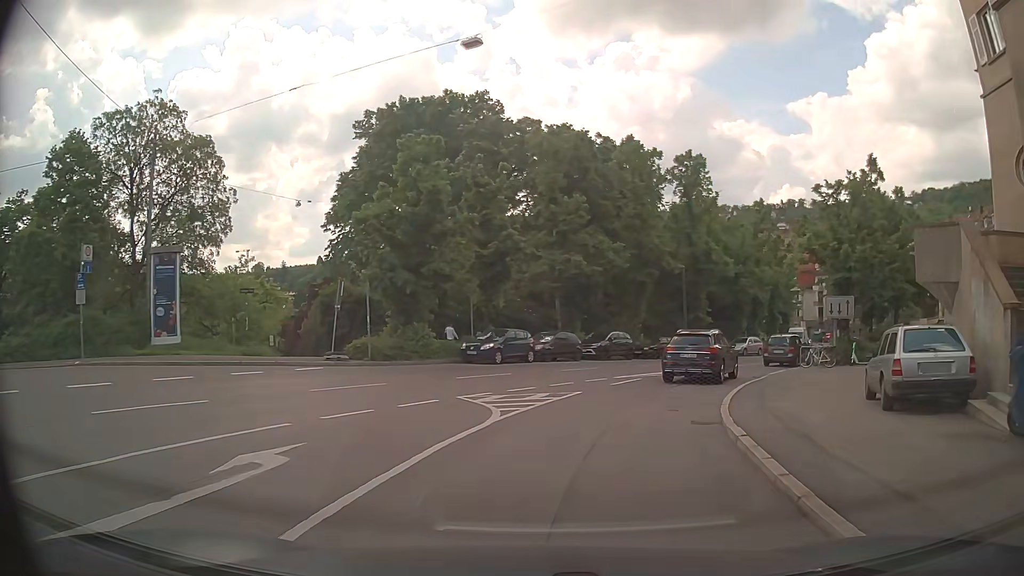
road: secondary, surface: asphalt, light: Day
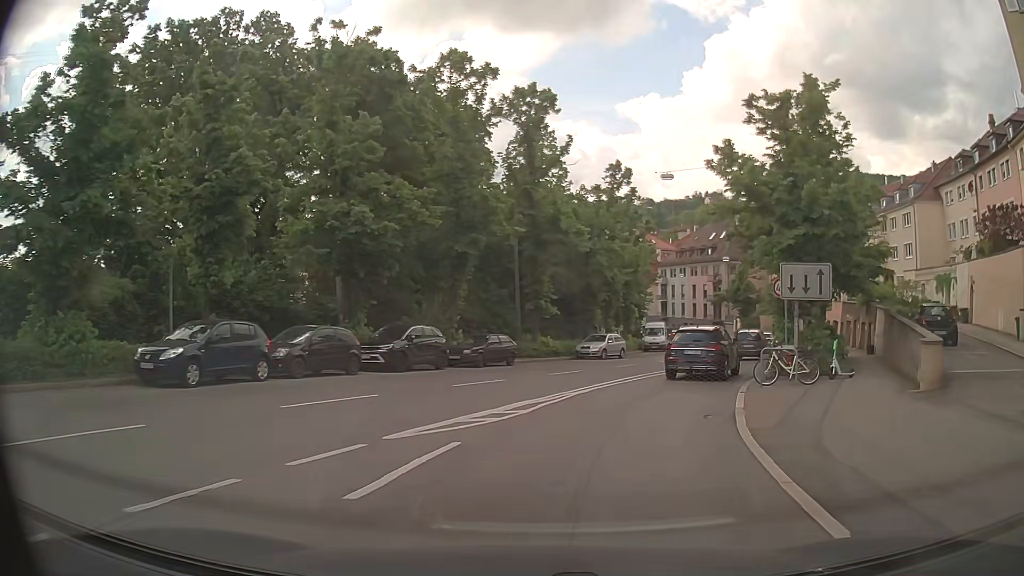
(+1.8, +13.7) m; +16°
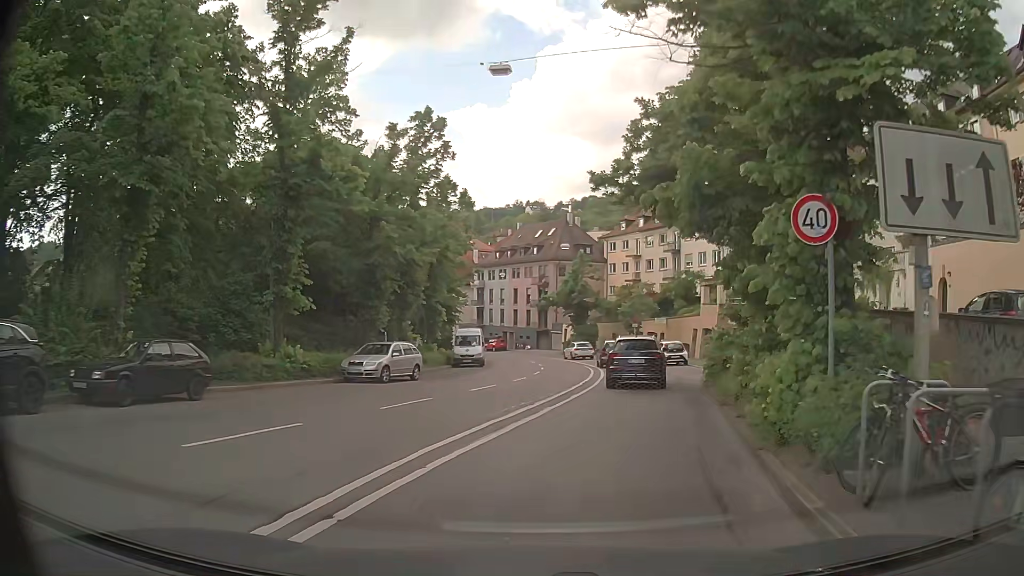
(+1.9, +13.9) m; +15°
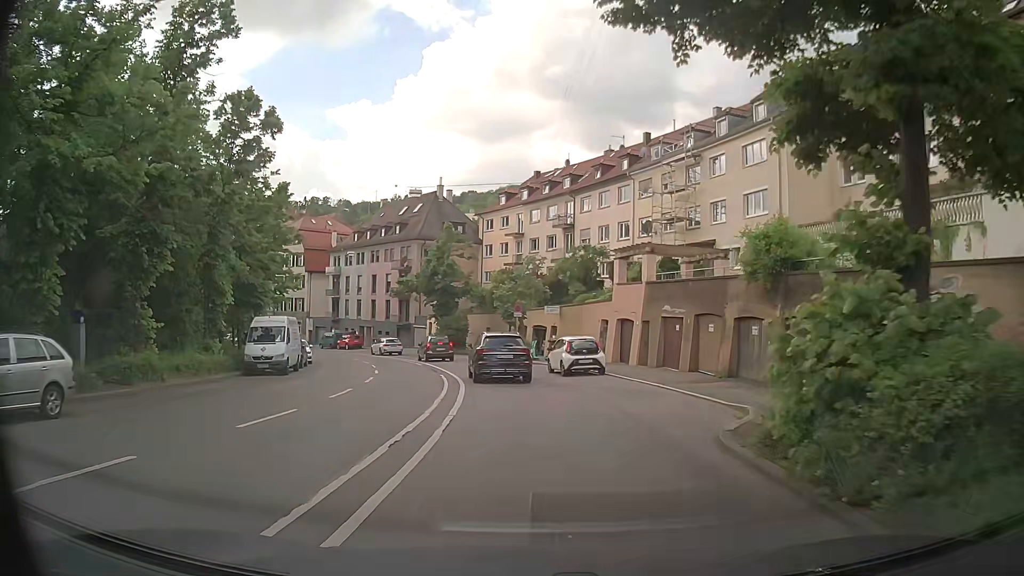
(+1.7, +15.2) m; +9°
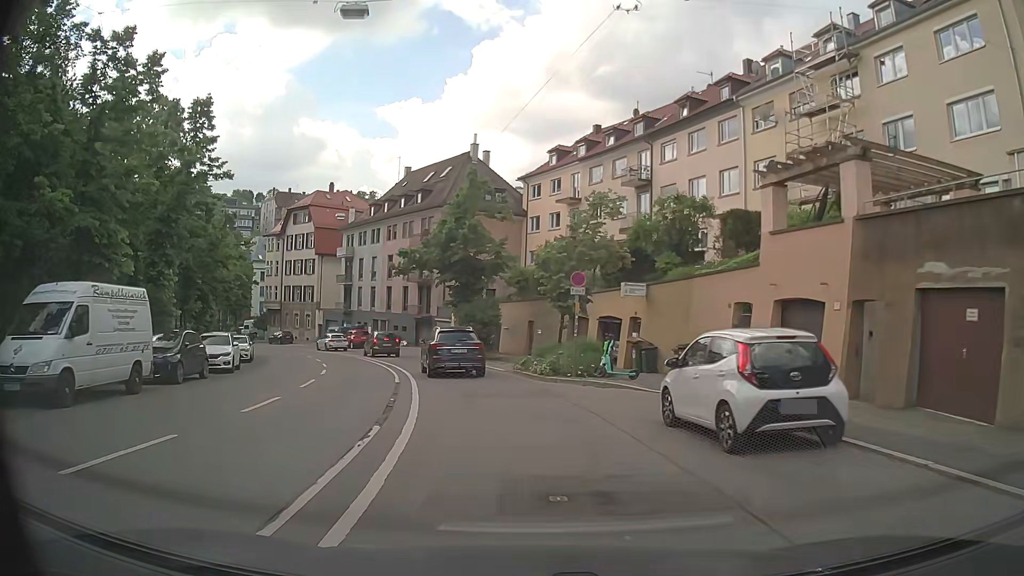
(-0.1, +17.2) m; -3°
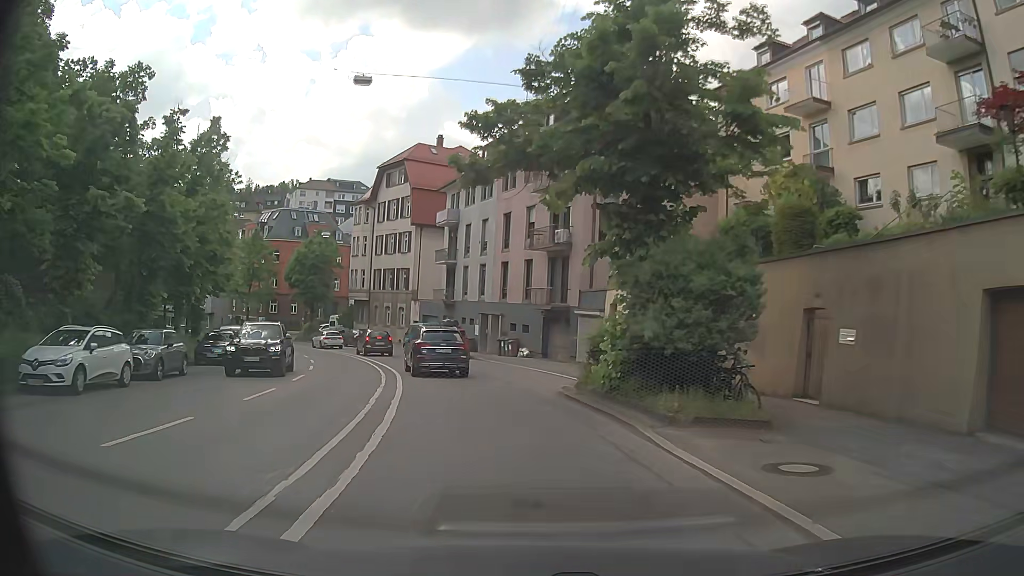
(-2.6, +23.8) m; -13°
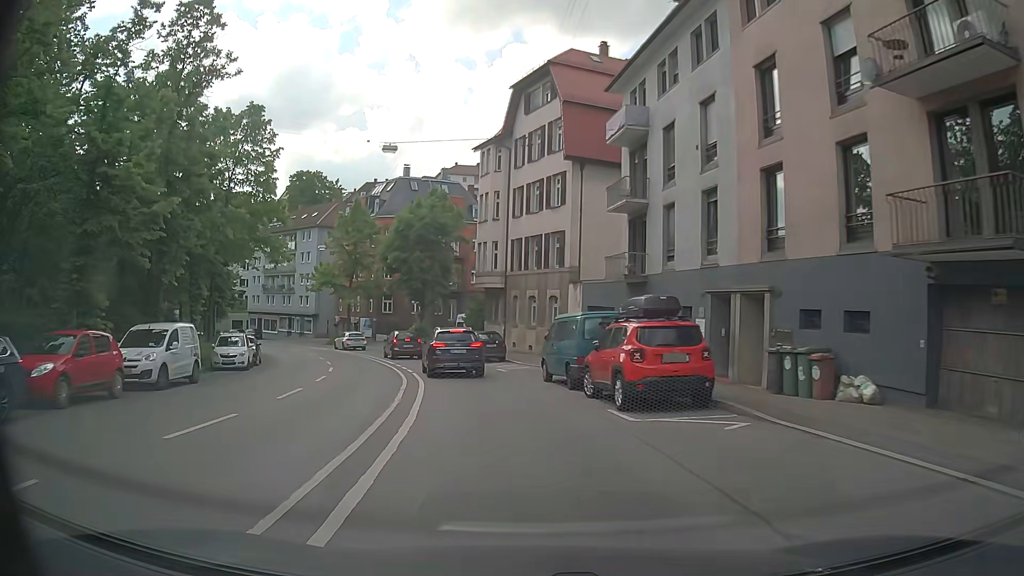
(-3.2, +24.0) m; -15°
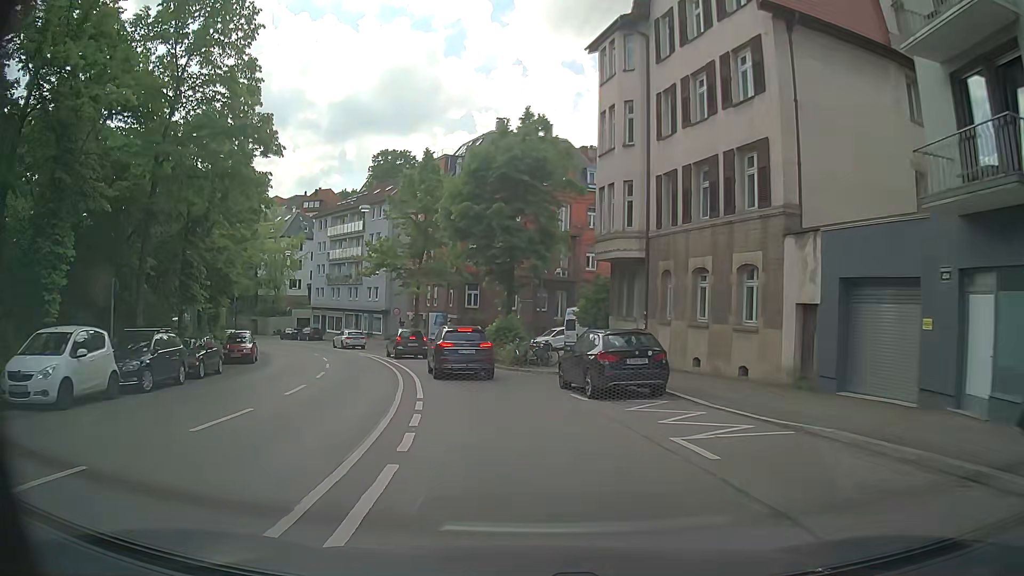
(-1.5, +18.1) m; -9°
(0, +10) (-2, +20) (-4, +30) (-7, +39) (-11, +48) (-16, +57) (-22, +65) (-29, +72) (-36, +79) (-44, +86) m
